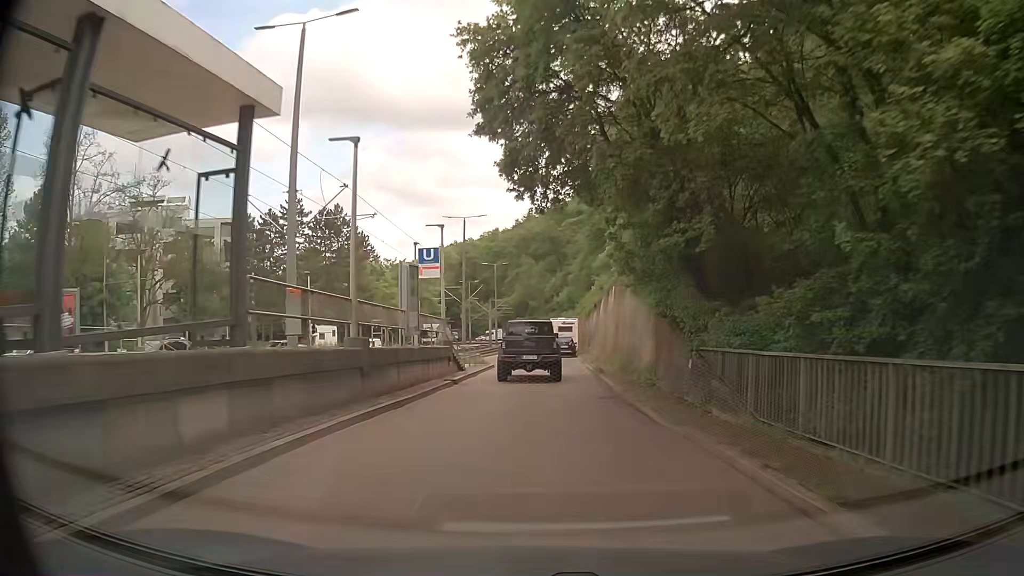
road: secondary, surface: asphalt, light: Day
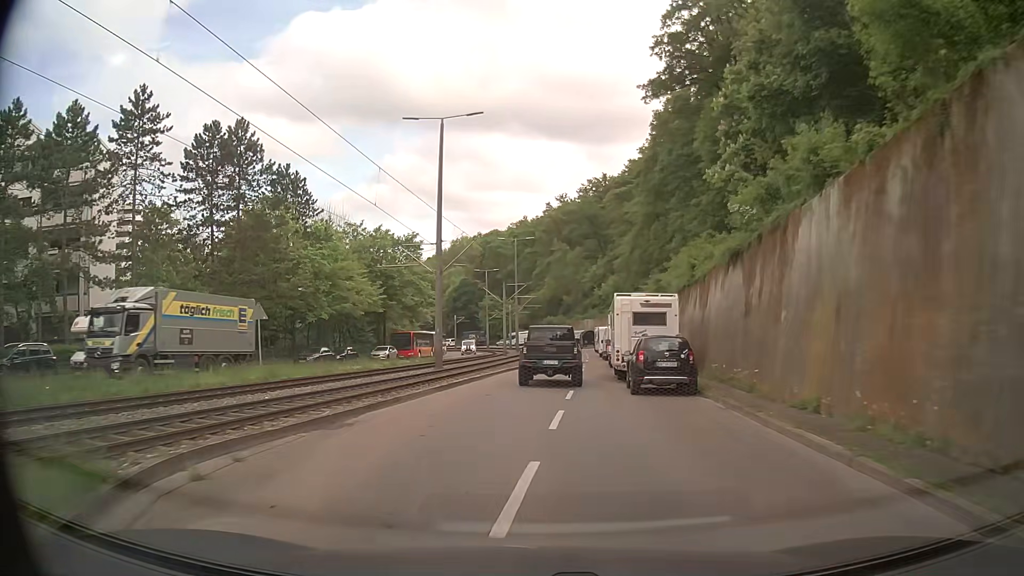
(0.0, +34.5) m; -3°
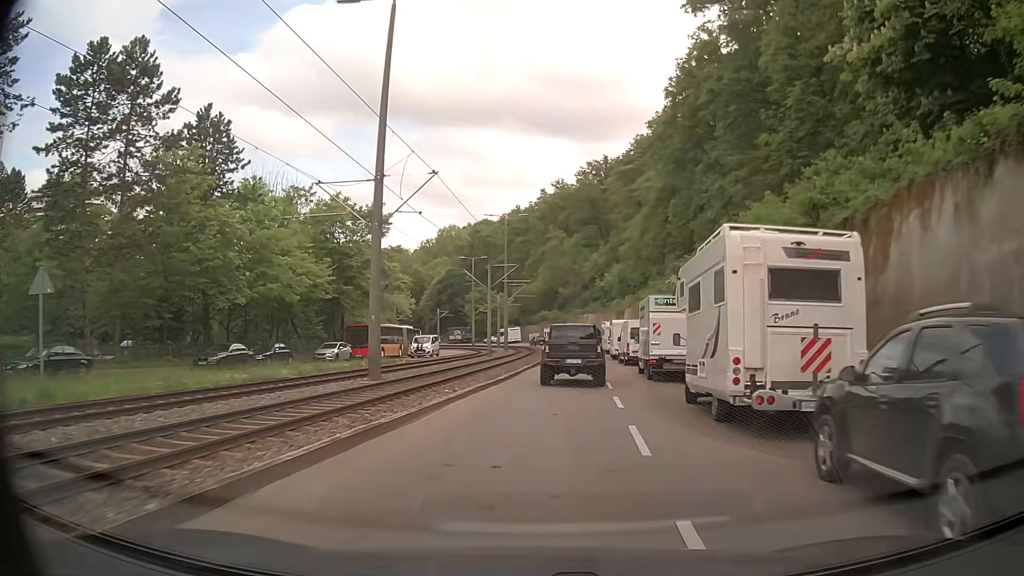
(0.0, +14.7) m; 0°
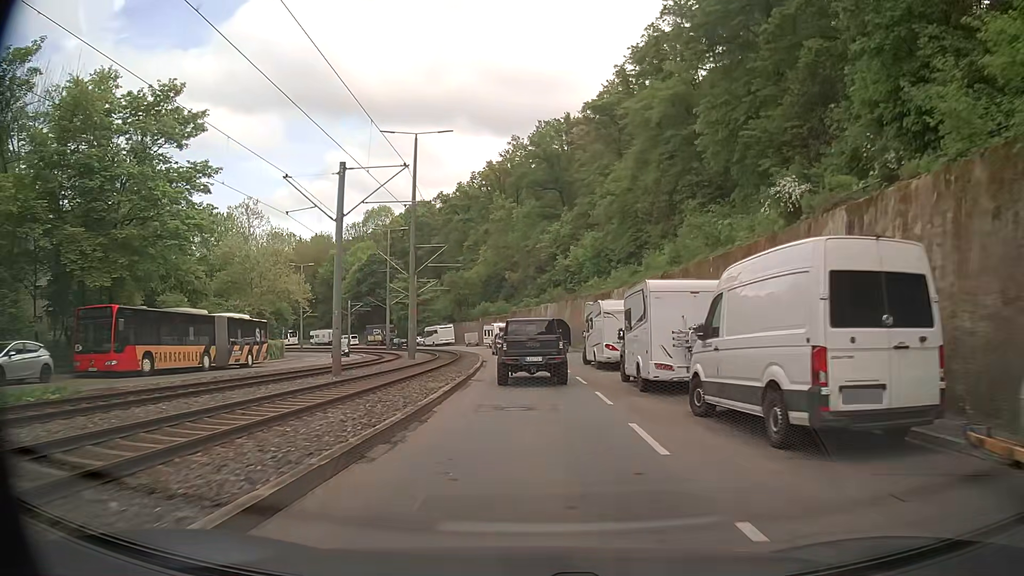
(+1.9, +30.2) m; +5°
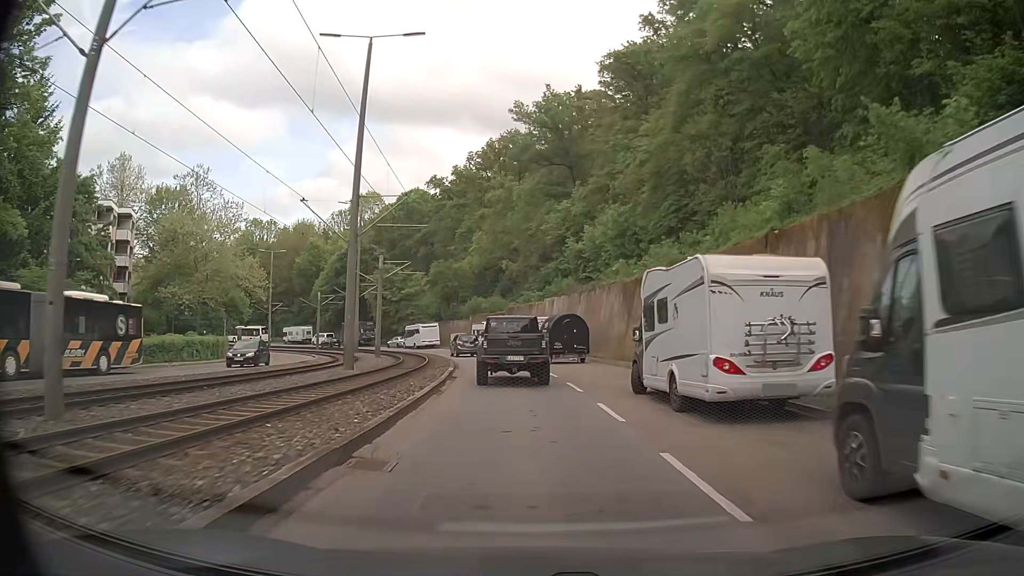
(0.0, +15.0) m; 0°
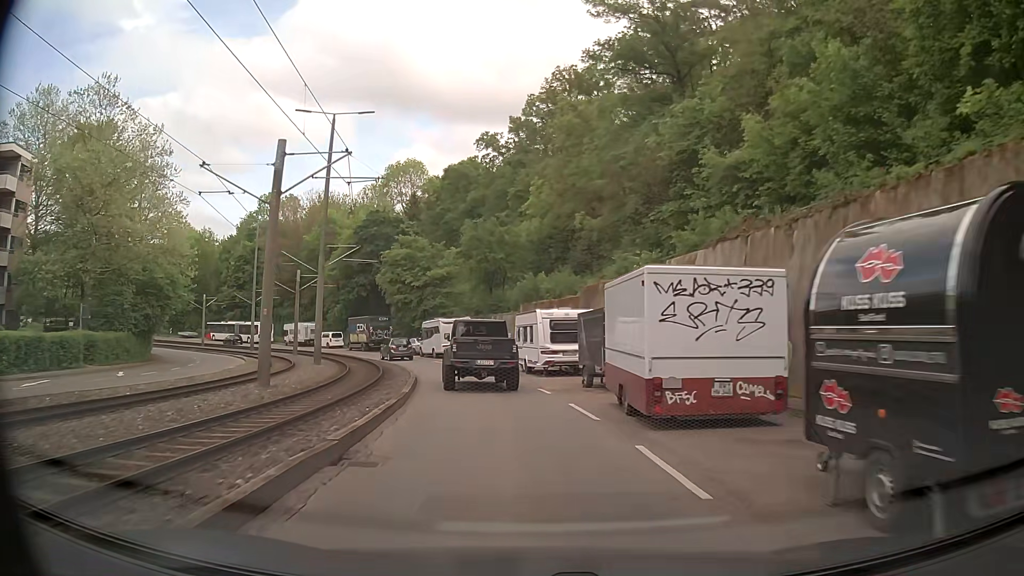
(-0.9, +29.0) m; -5°
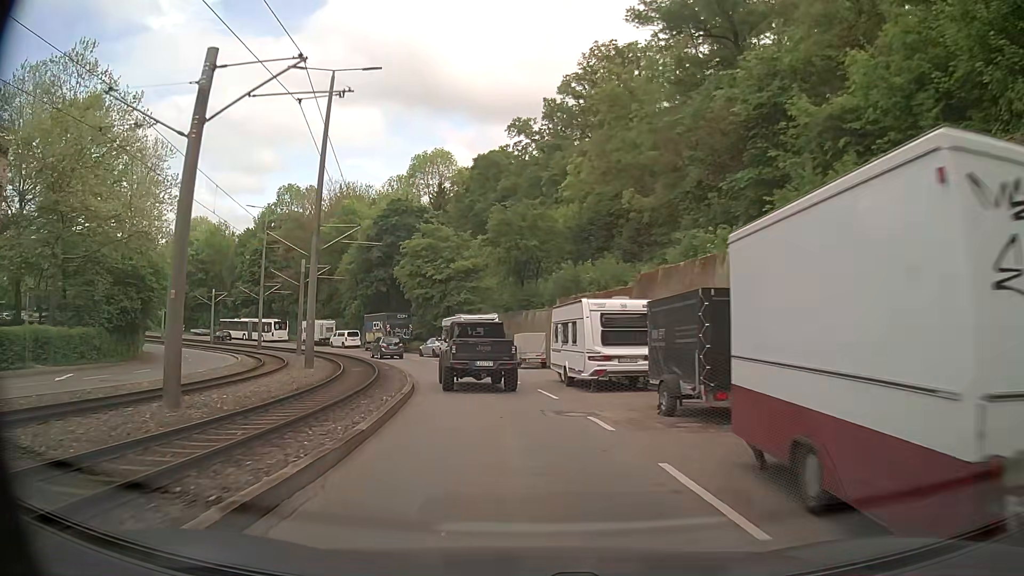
(-0.2, +7.1) m; -2°
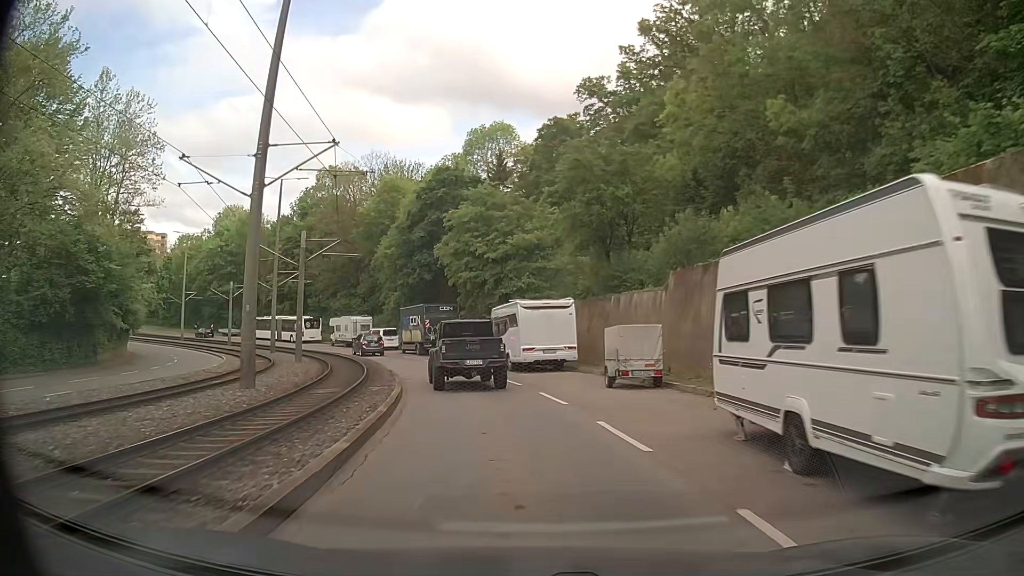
(-0.8, +14.0) m; -6°
(0, +10) (-2, +20) (-4, +30) (-7, +39) (-11, +48) (-16, +57) (-21, +65) (-28, +73) (-35, +80) (-42, +87) m
